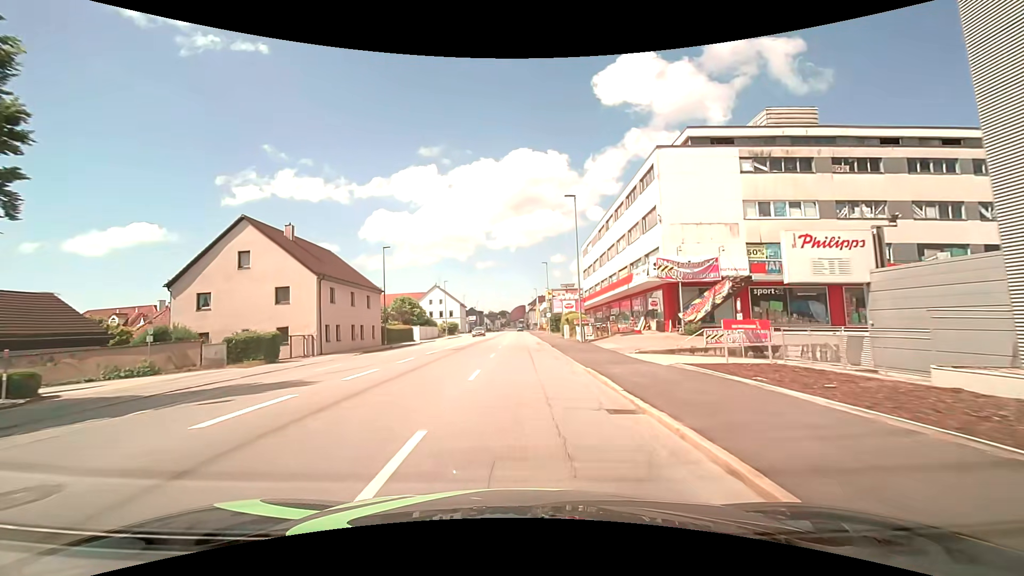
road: tertiary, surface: asphalt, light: Day
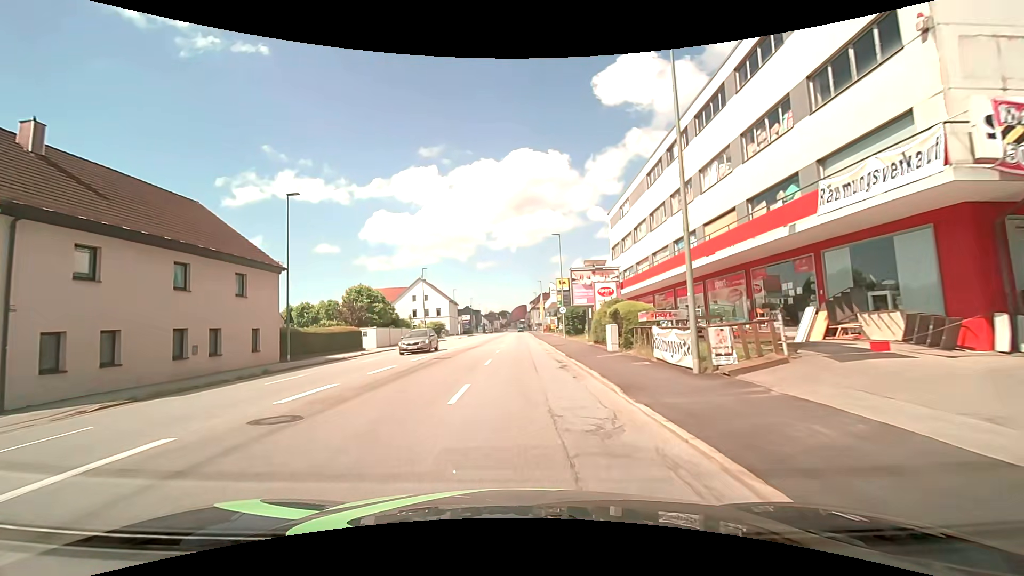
(0.0, +21.7) m; 0°
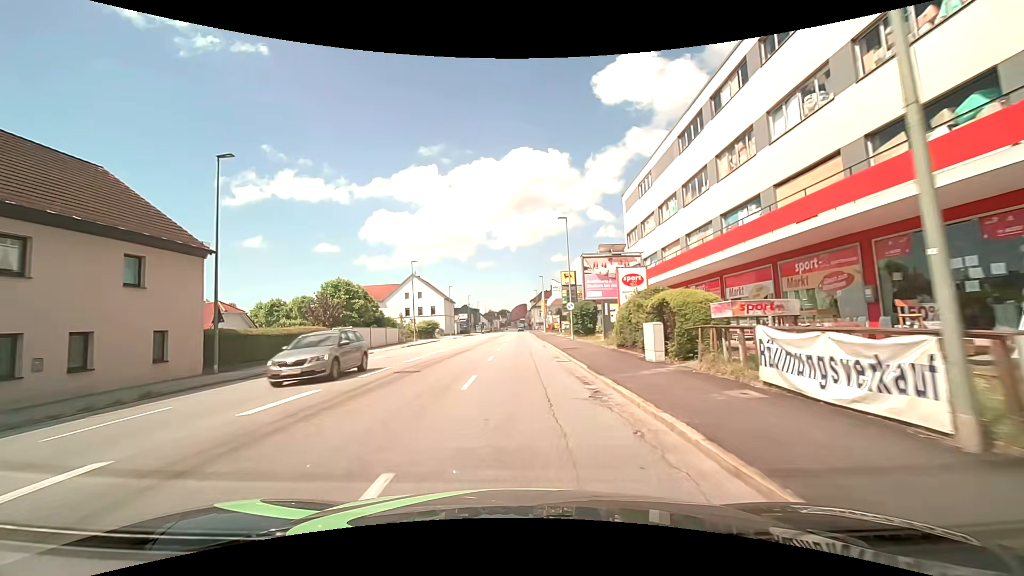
(0.0, +7.1) m; 0°
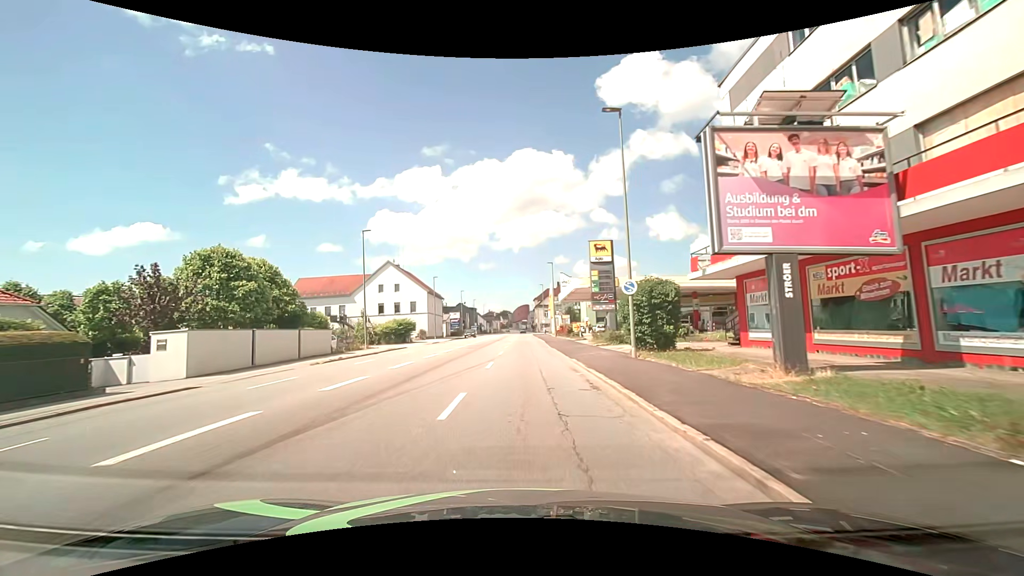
(0.0, +21.1) m; 0°
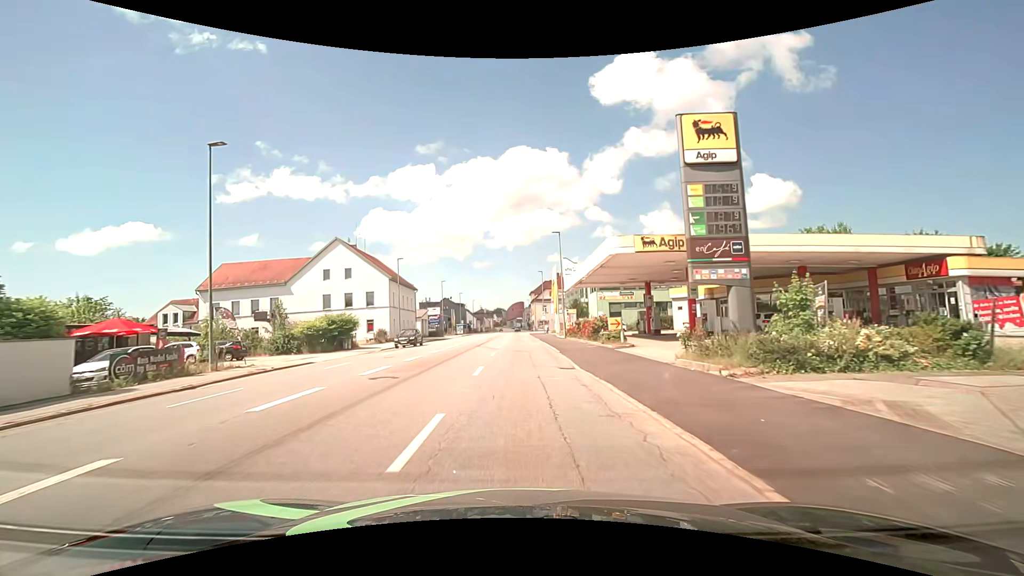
(+0.1, +20.9) m; +1°
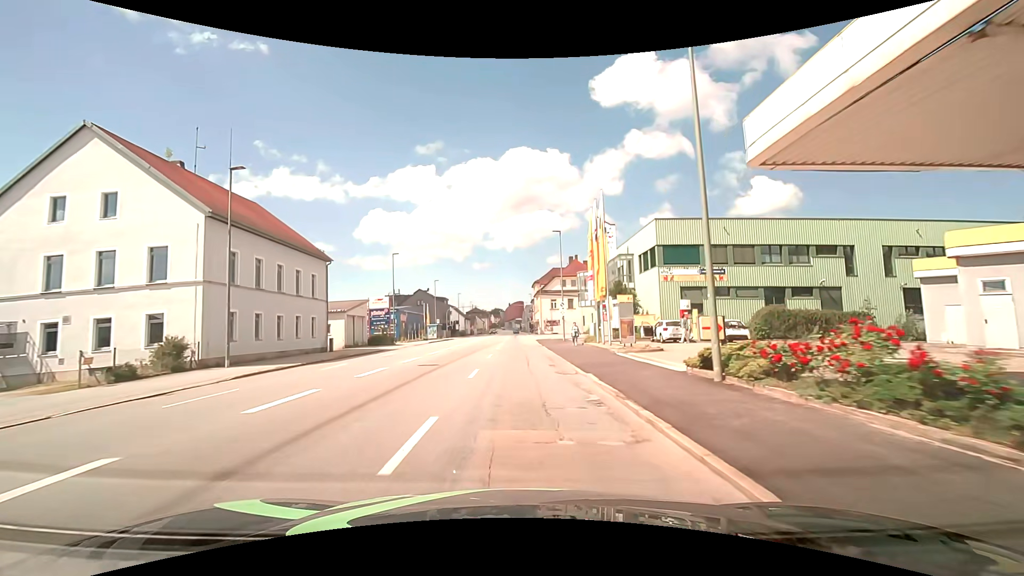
(-0.2, +36.2) m; 0°
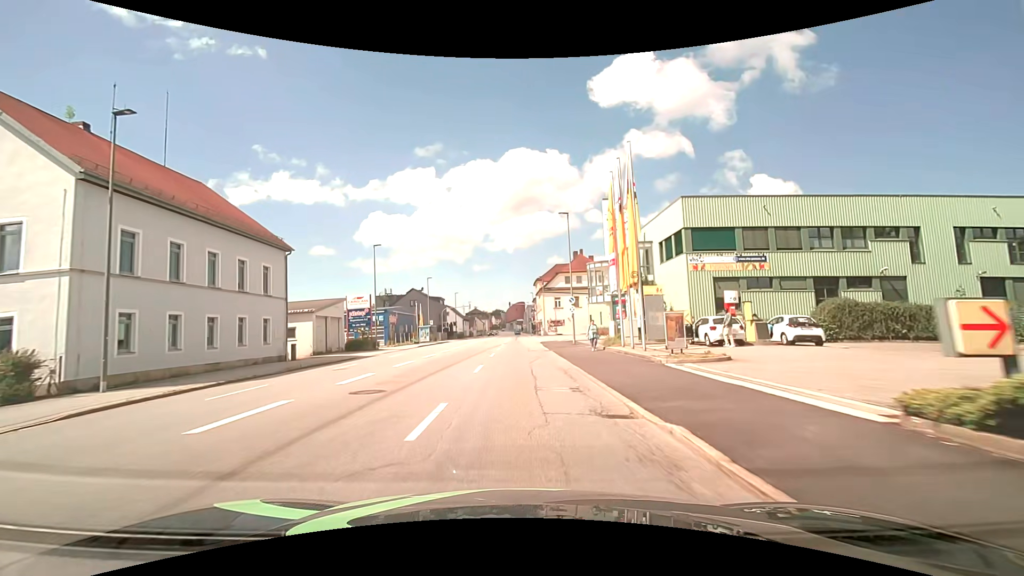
(0.0, +7.5) m; 0°
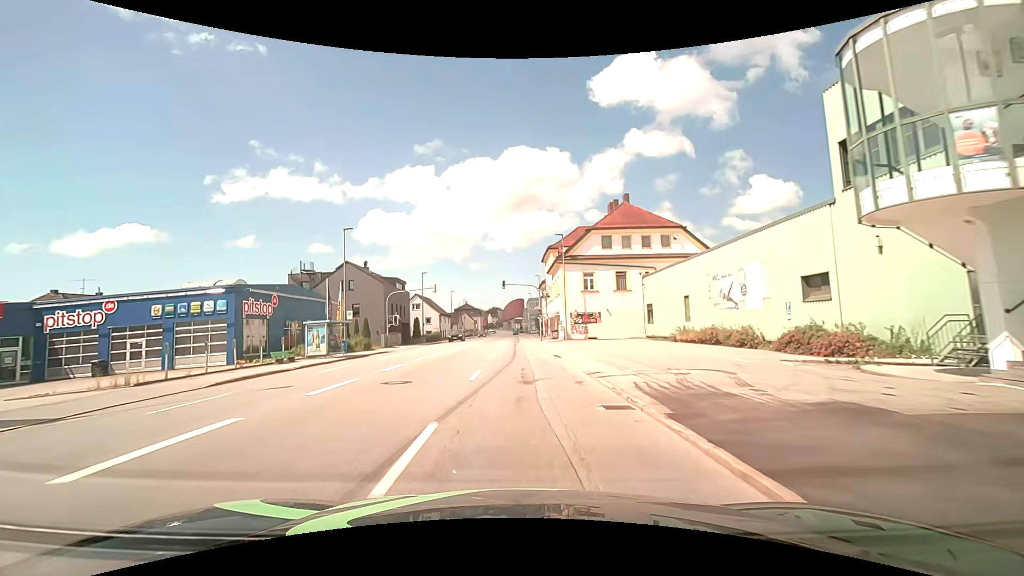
(-0.4, +38.2) m; 0°
(0, +10) (0, +20) (0, +30) (0, +40) (0, +50) (0, +60) (0, +70) (0, +80) (0, +90) (0, +100) m
